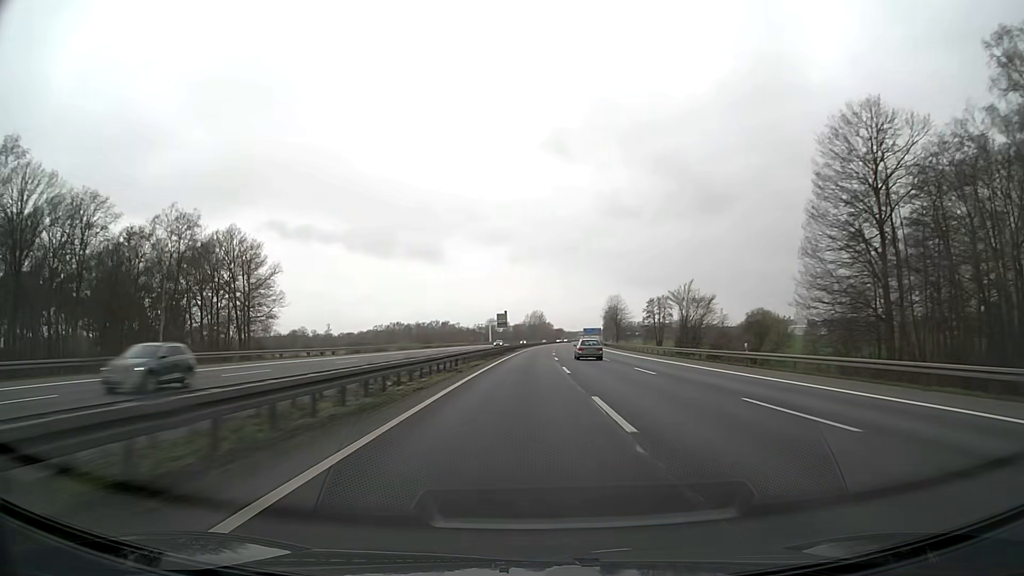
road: motorway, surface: asphalt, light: Day
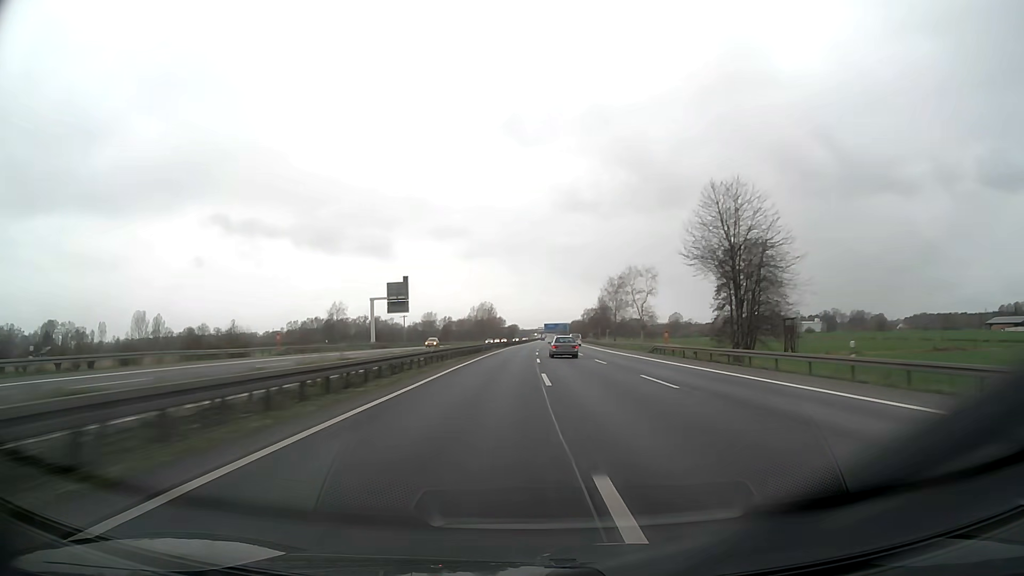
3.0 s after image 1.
(+4.0, +117.9) m; +4°
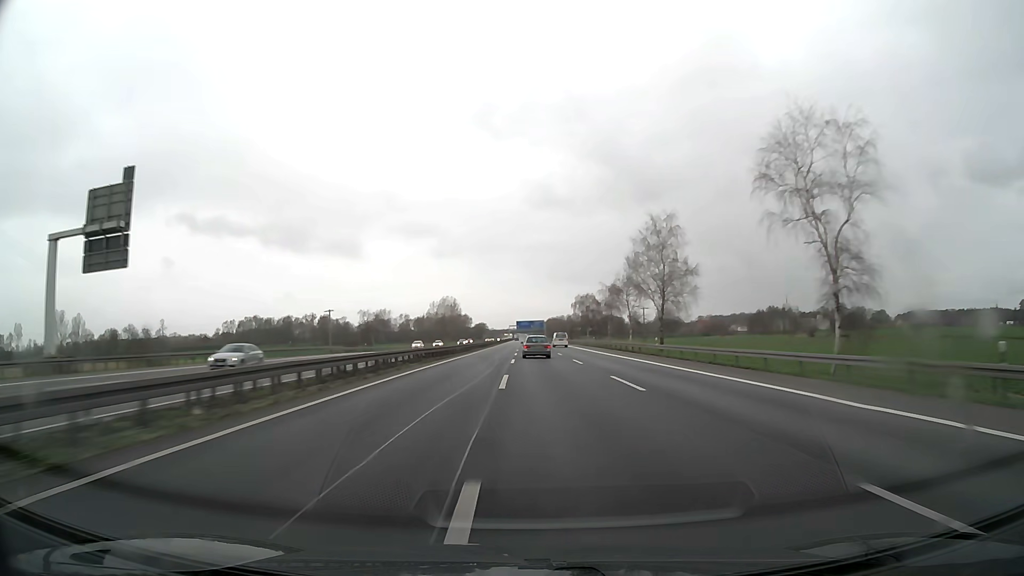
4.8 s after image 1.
(+1.4, +70.8) m; +2°
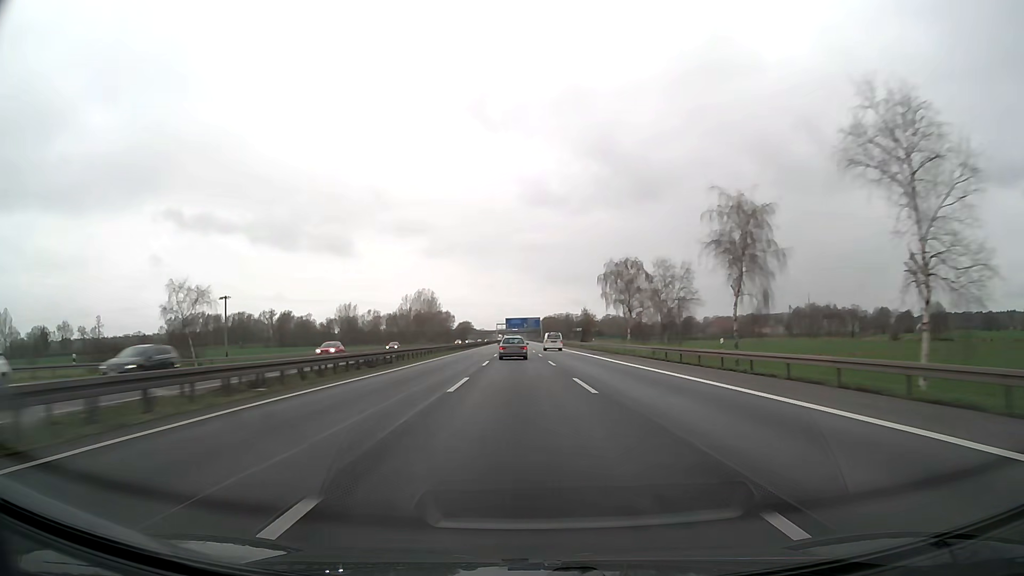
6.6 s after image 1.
(+0.8, +70.0) m; +1°
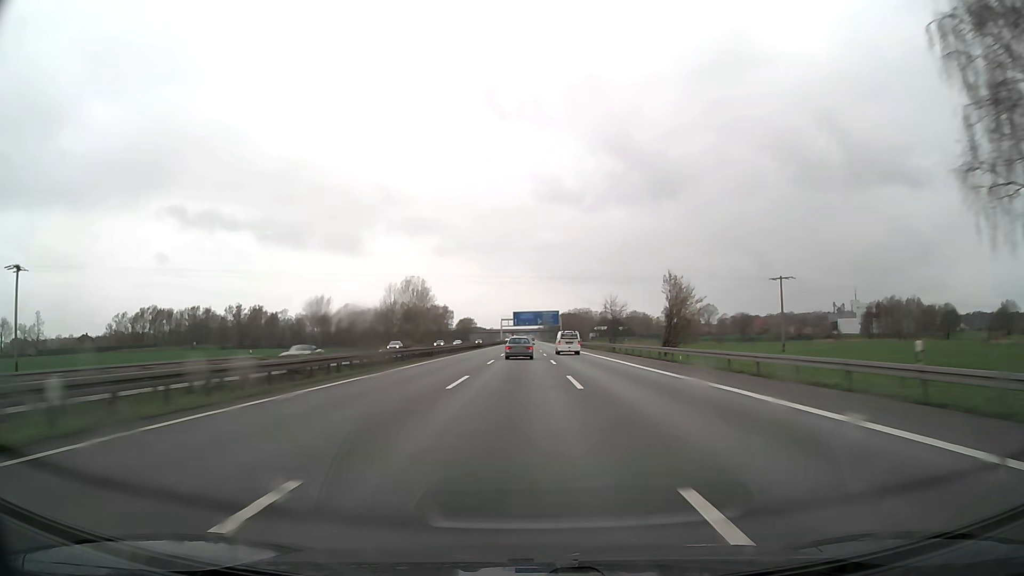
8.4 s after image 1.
(-0.7, +68.9) m; -1°
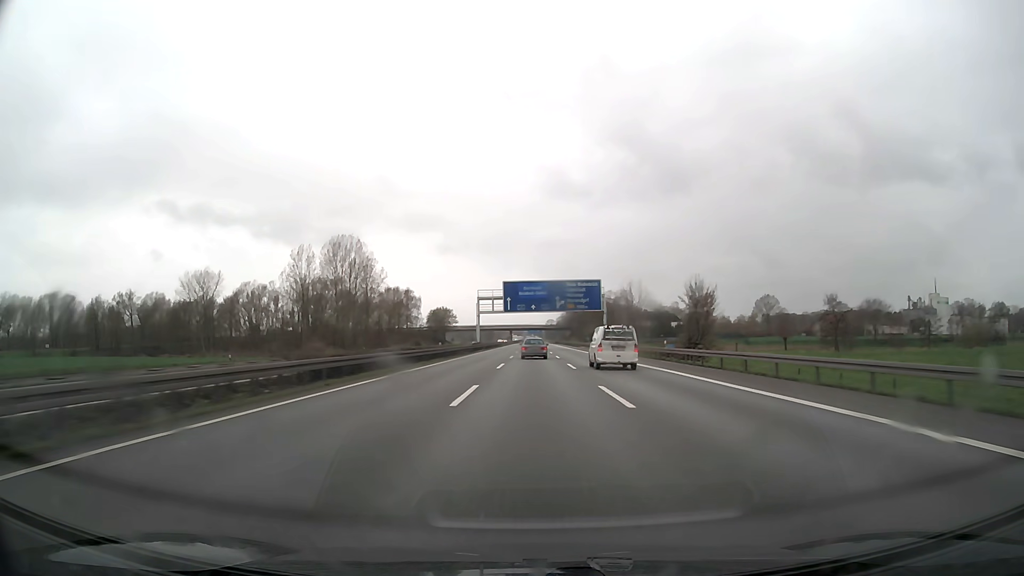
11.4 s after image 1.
(-0.8, +112.4) m; -1°
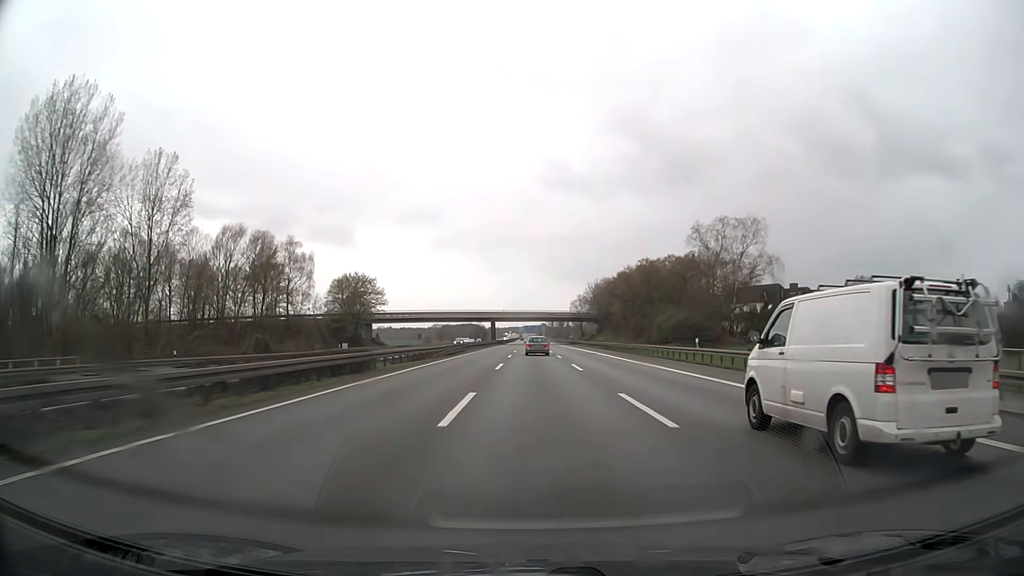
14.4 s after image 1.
(+0.5, +111.2) m; 0°
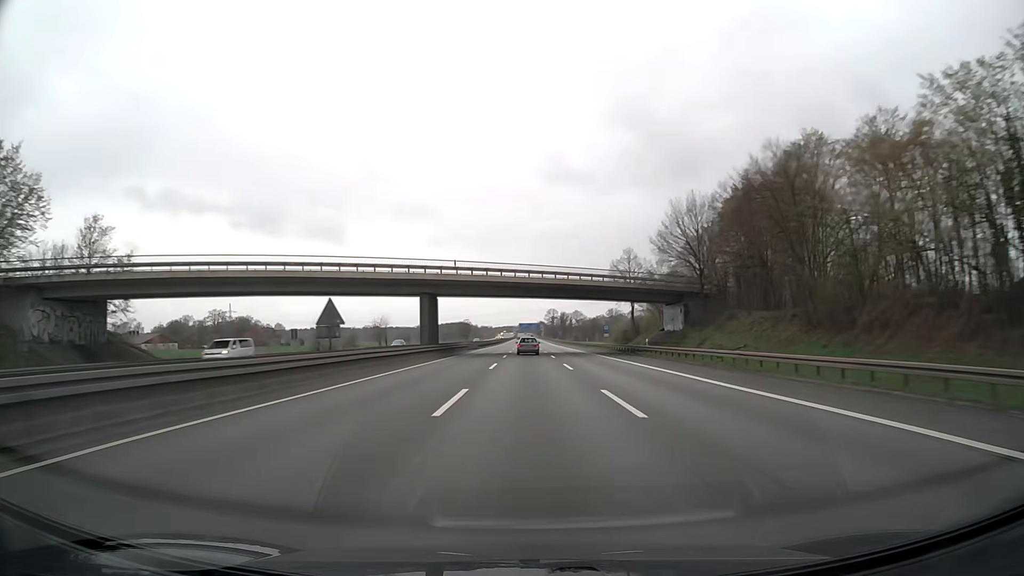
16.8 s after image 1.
(+0.2, +88.8) m; 0°
(0, +10) (0, +20) (0, +30) (0, +40) (0, +50) (0, +60) (+1, +70) (+1, +80) (+1, +90) (+1, +100) m
